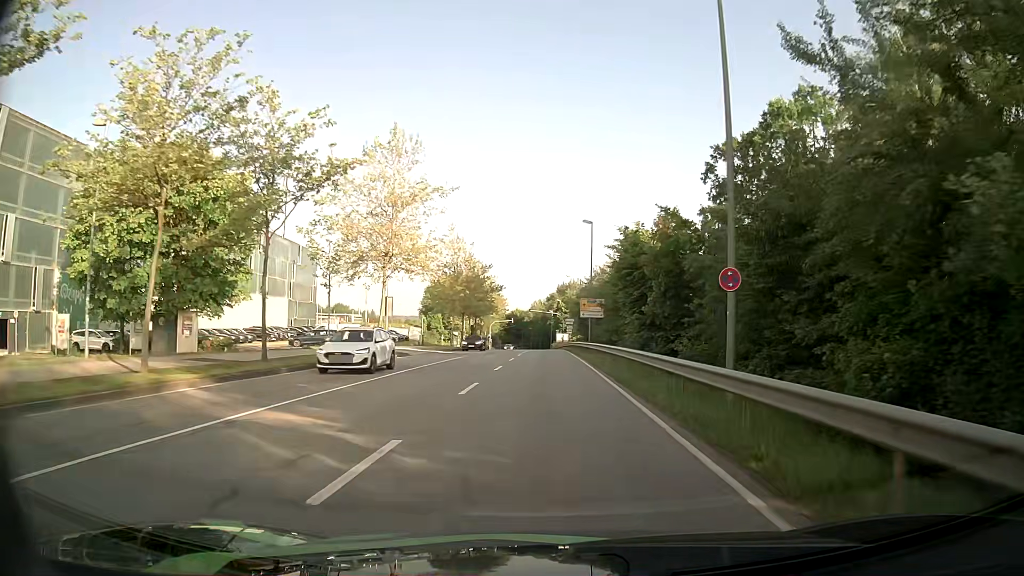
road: secondary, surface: asphalt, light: Day
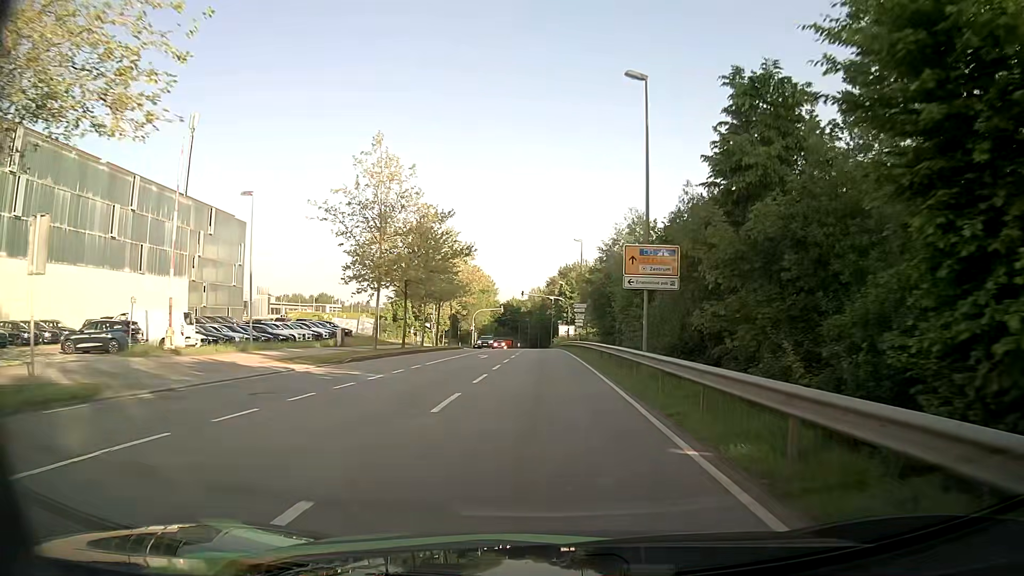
(+0.1, +30.2) m; 0°
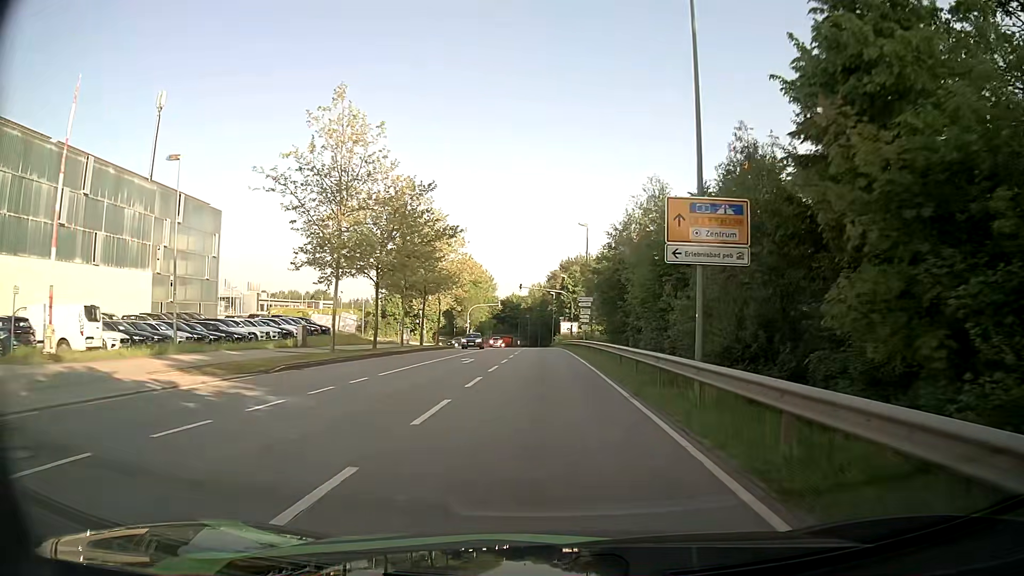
(0.0, +7.8) m; 0°
(0, +10) (0, +20) (0, +30) (0, +40) (0, +50) (-1, +60) (-1, +70) (-1, +80) (-1, +90) (-1, +100) m
